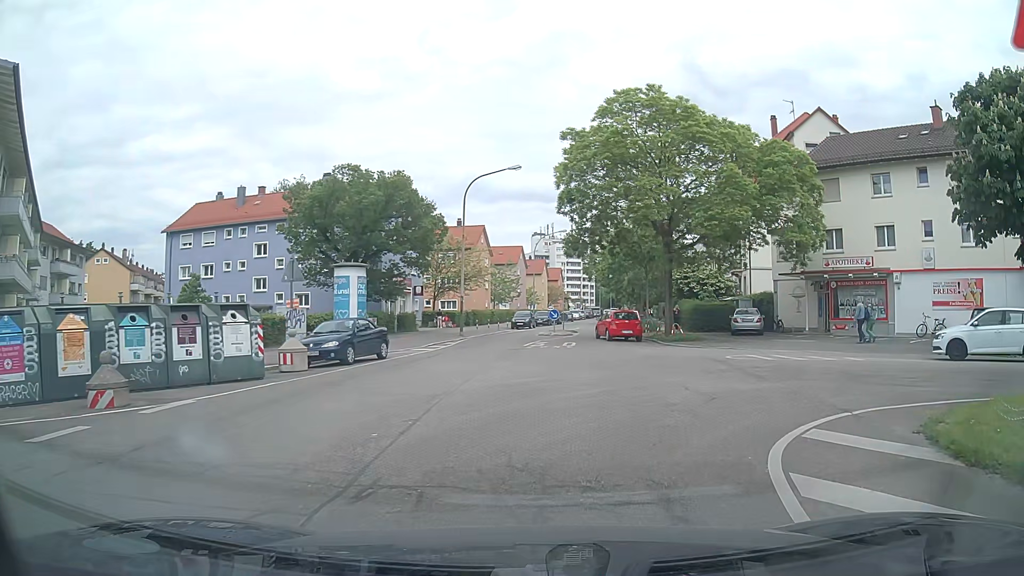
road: tertiary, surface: asphalt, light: Day
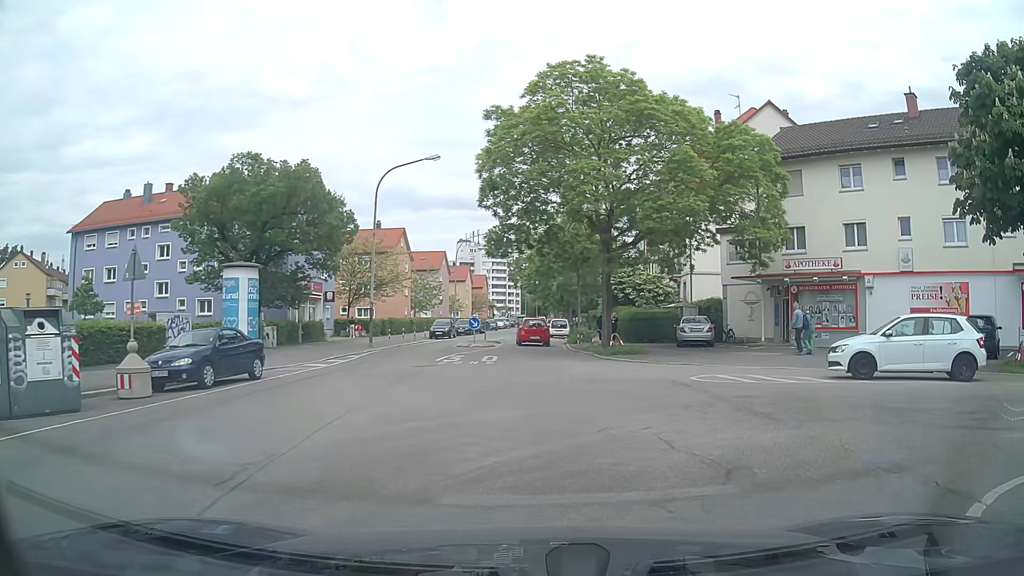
(+0.2, +4.4) m; +7°
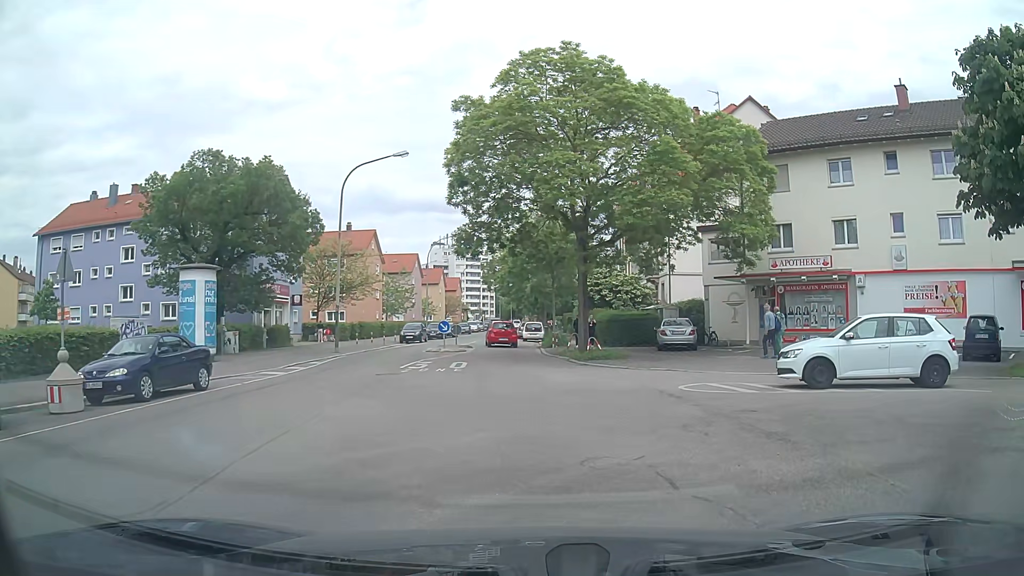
(0.0, +1.5) m; +3°
(0, +10) (-1, +20) (-2, +30) (-3, +40) (-3, +50) (-4, +60) (-5, +70) (-5, +80) (-5, +90) (-5, +100) m
